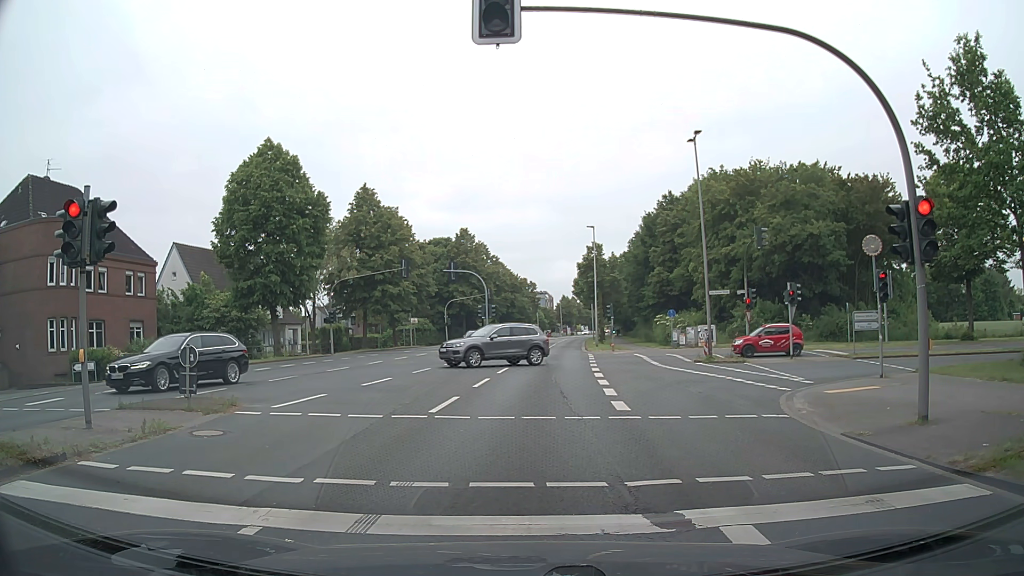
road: secondary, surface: asphalt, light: Day
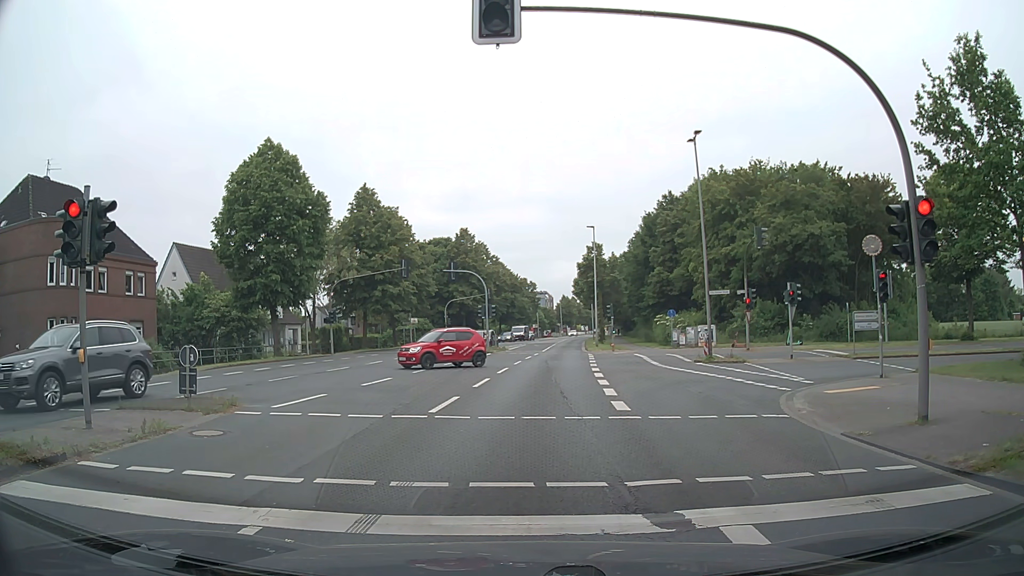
(0.0, 0.0) m; 0°
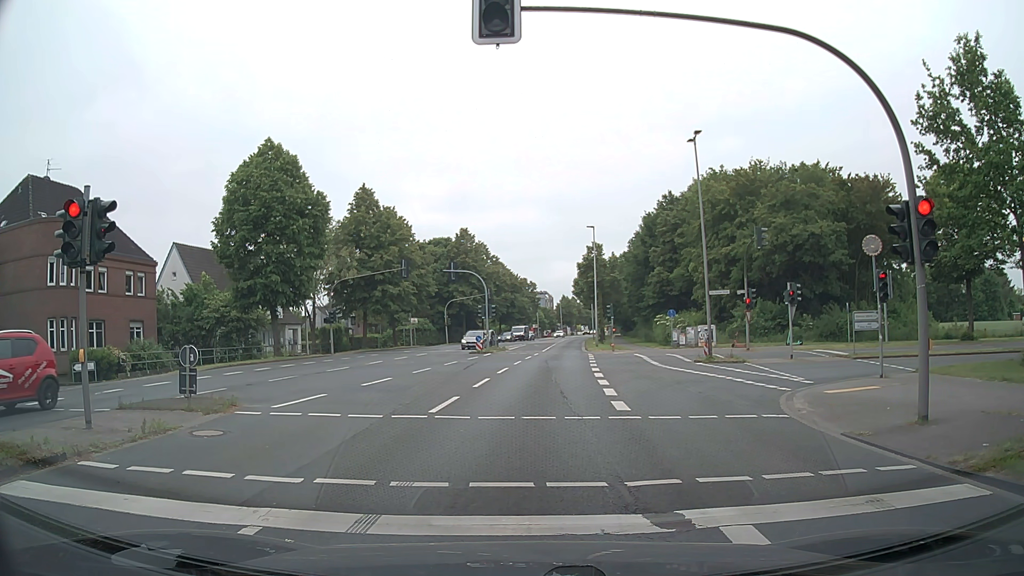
(0.0, 0.0) m; 0°
(0, +10) (+1, +20) (+2, +30) (+3, +40) (+4, +50) (+5, +60) (+6, +70) (+7, +80) (+9, +90) (+10, +99) m
